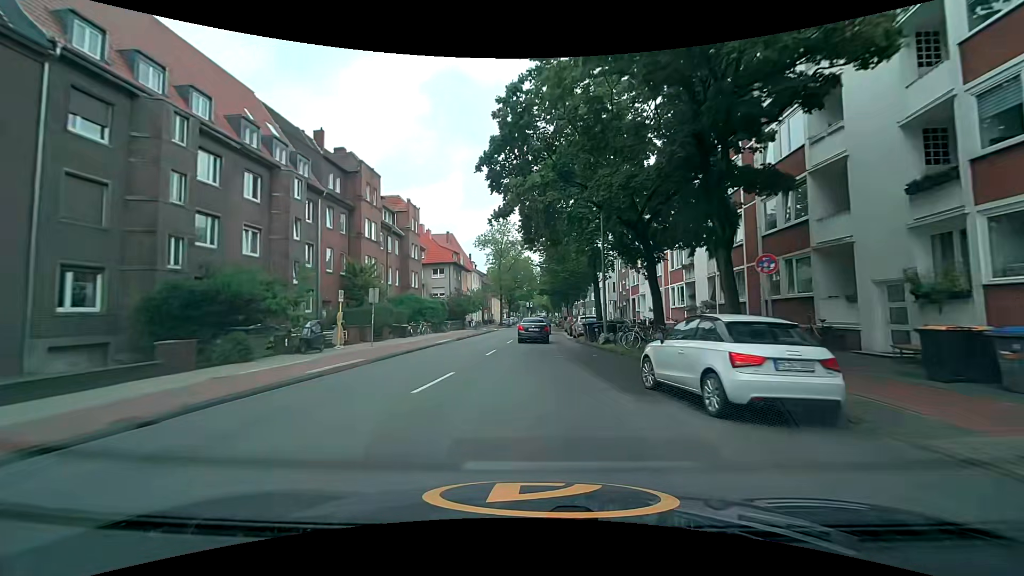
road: tertiary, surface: asphalt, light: Day
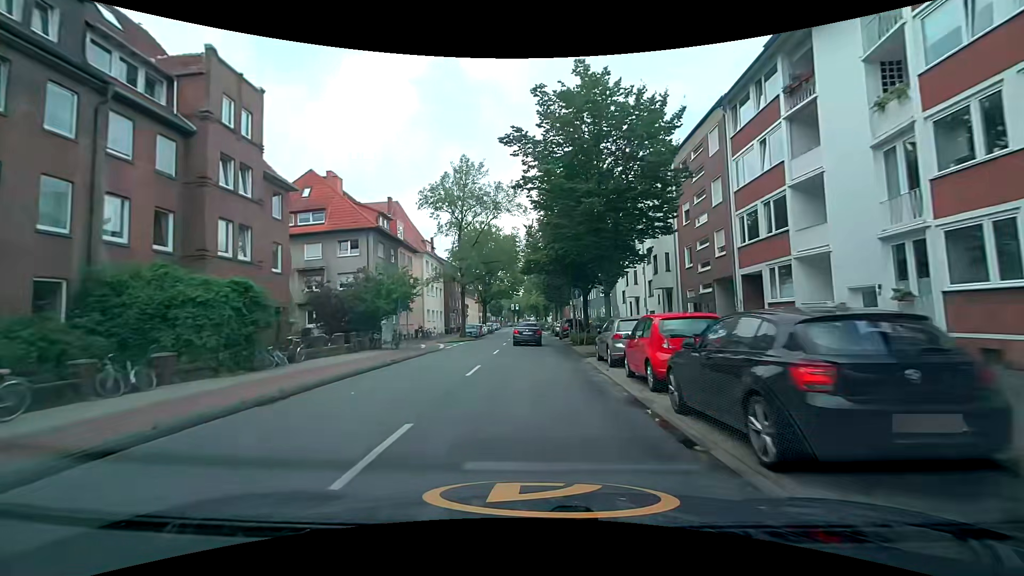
(+0.4, +32.3) m; +2°
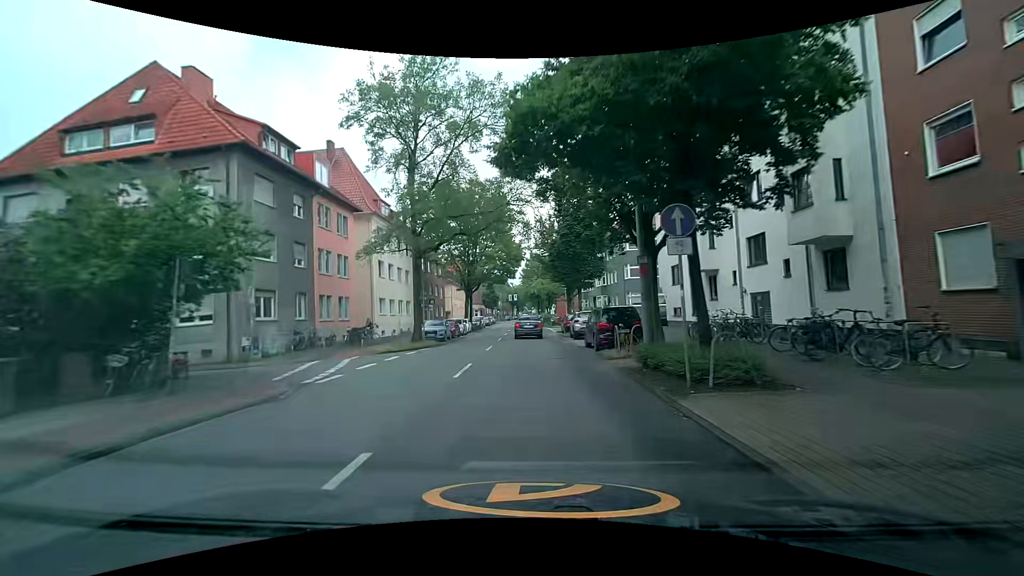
(-0.2, +19.7) m; -1°
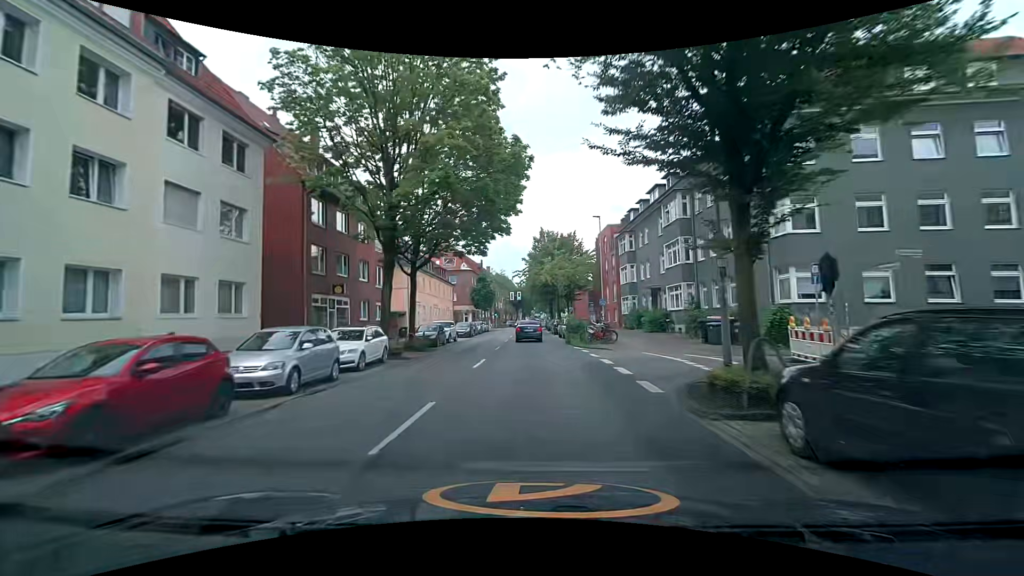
(+0.1, +32.5) m; 0°
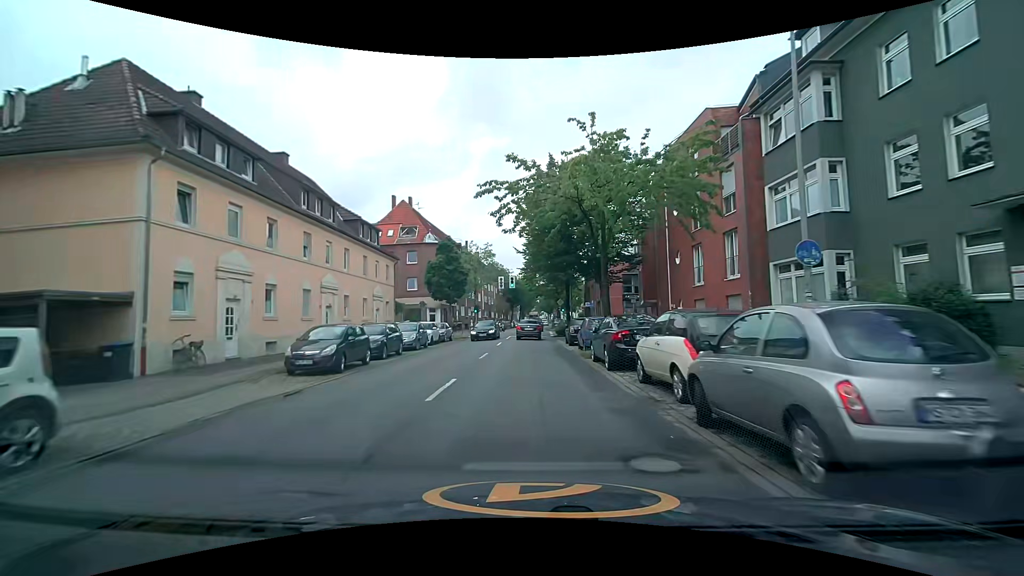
(-0.3, +32.5) m; -1°
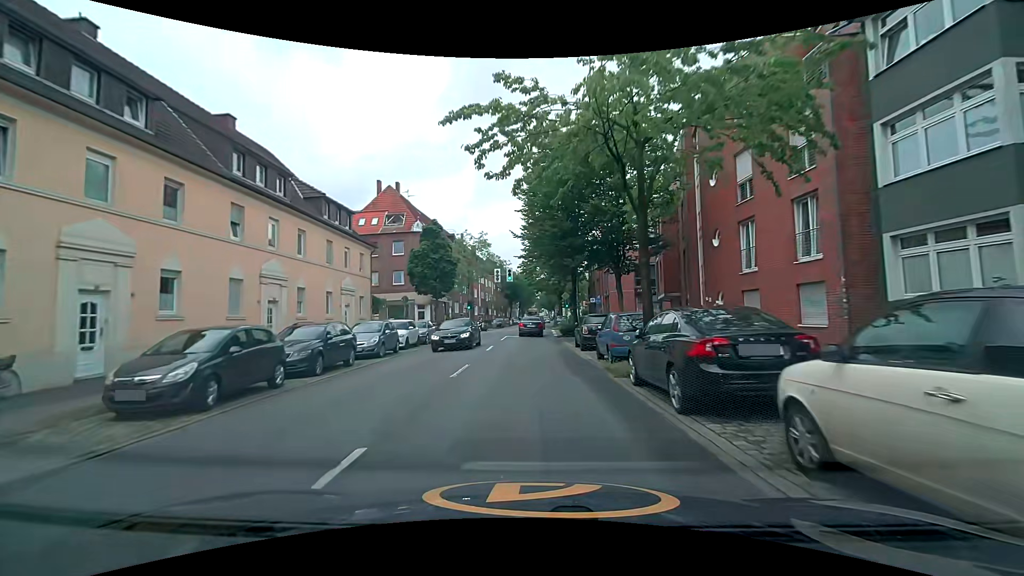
(0.0, +6.3) m; +1°
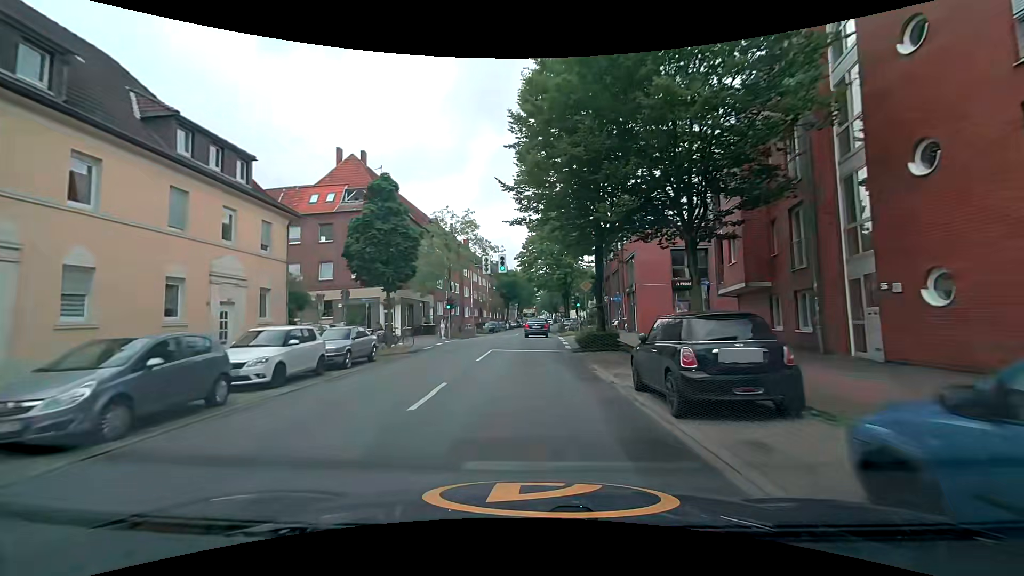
(-0.1, +12.8) m; 0°
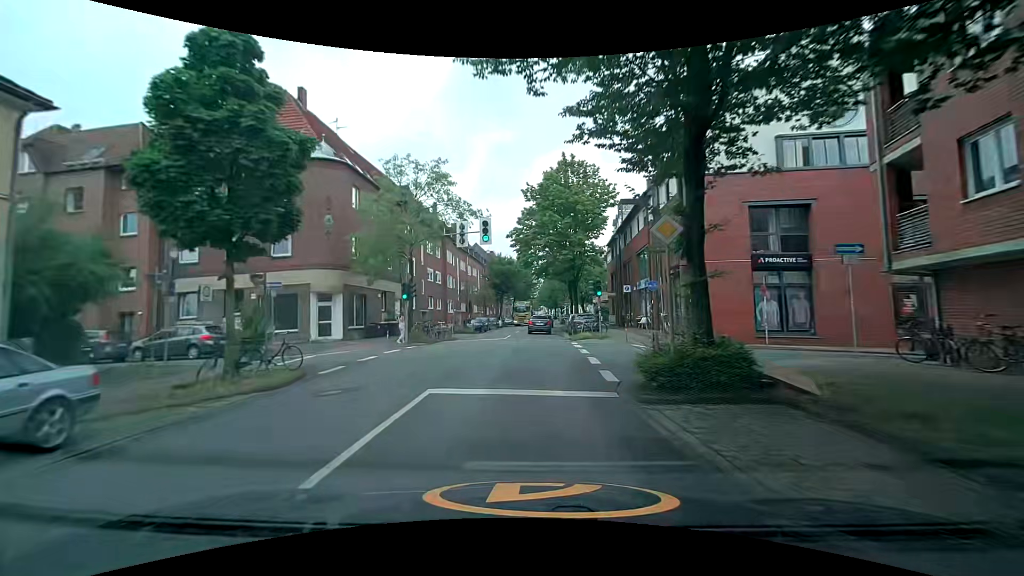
(0.0, +13.0) m; 0°
(0, +10) (0, +20) (0, +30) (+1, +40) (+1, +50) (+1, +60) (+2, +70) (+2, +80) (+3, +90) (+3, +100) m
